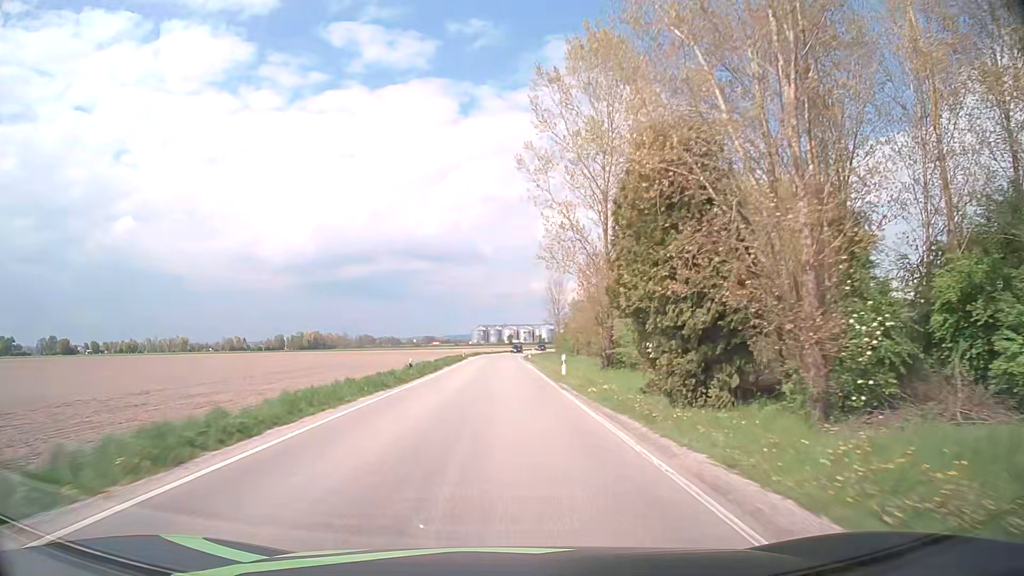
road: secondary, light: Day
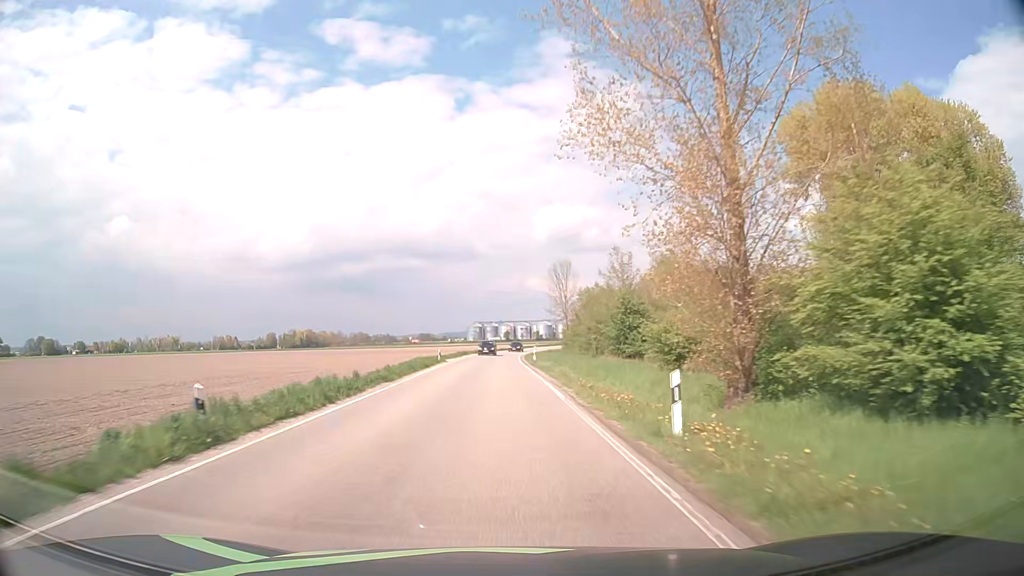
(+0.2, +21.5) m; +1°
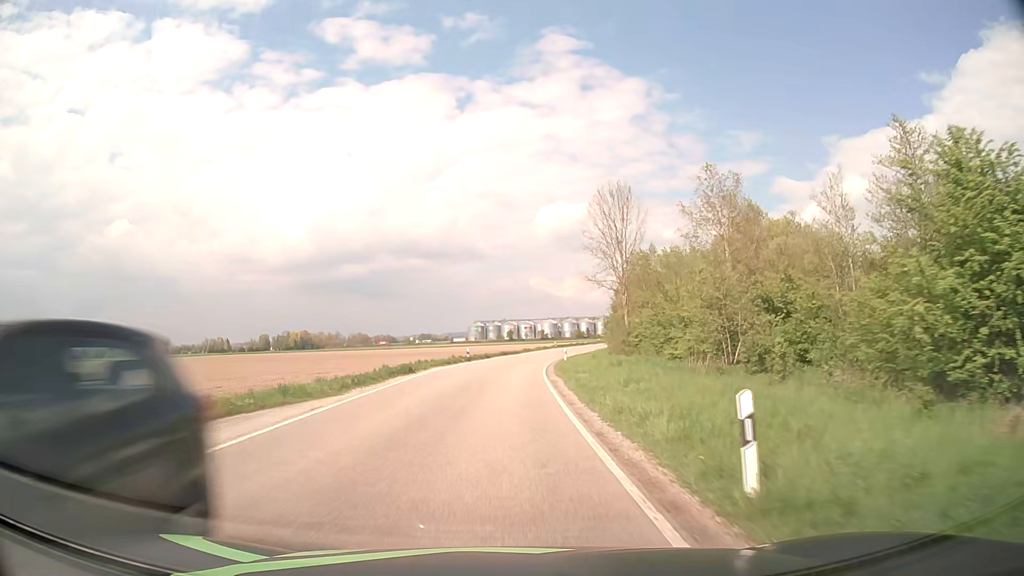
(-0.2, +43.1) m; 0°
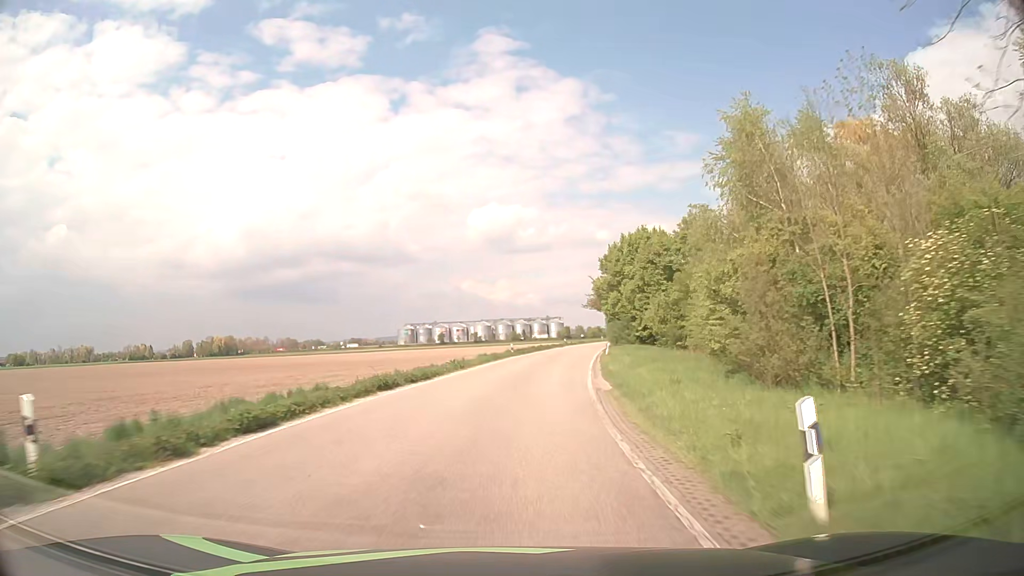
(+1.1, +43.1) m; +5°
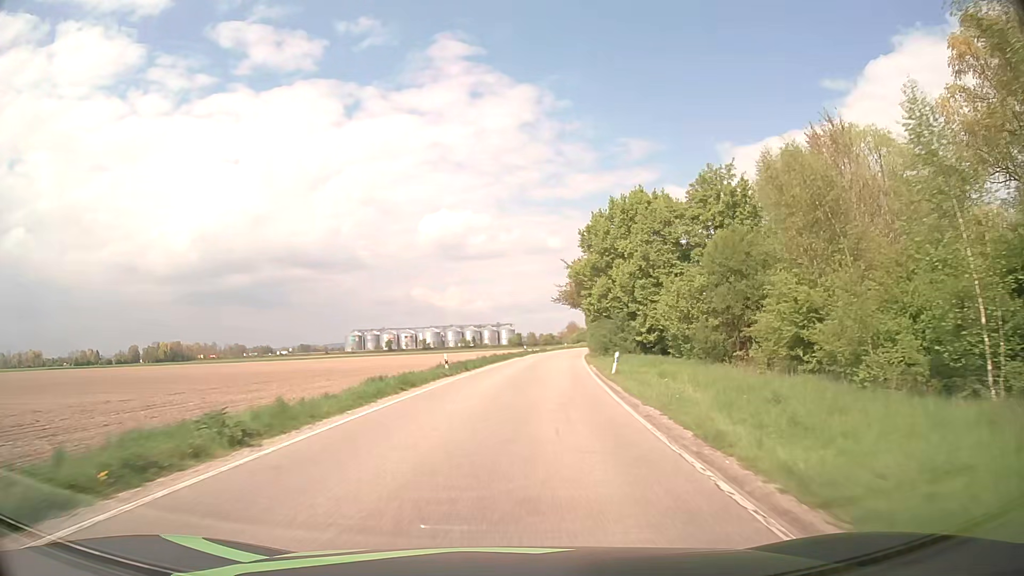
(+0.8, +21.5) m; +4°
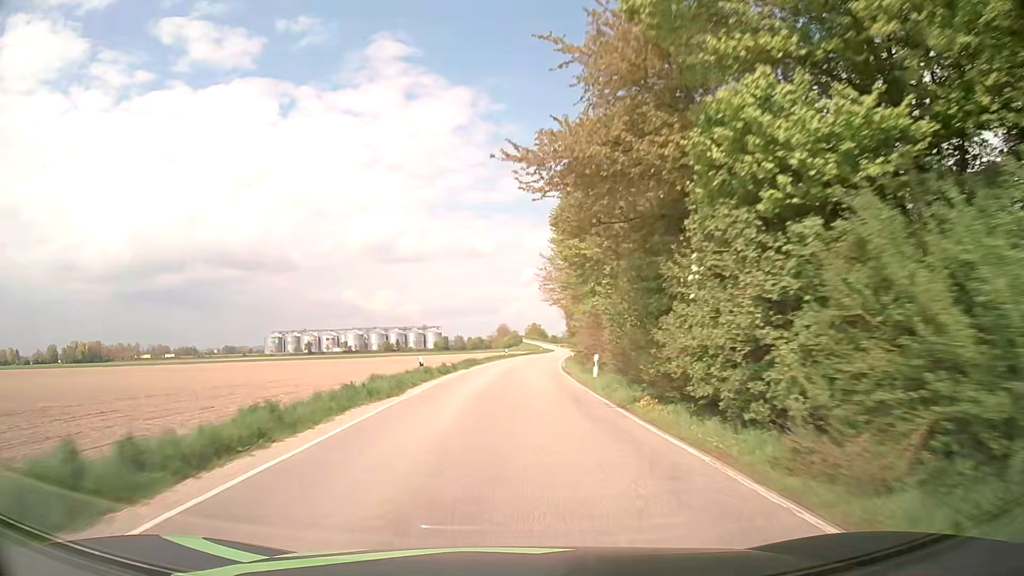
(+2.5, +42.9) m; +6°
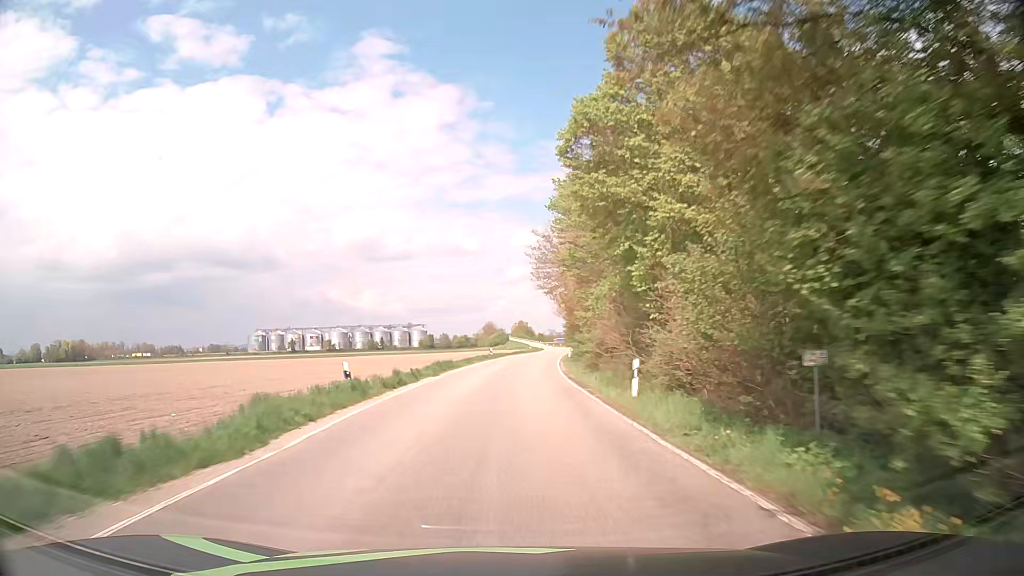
(+0.1, +10.8) m; +1°
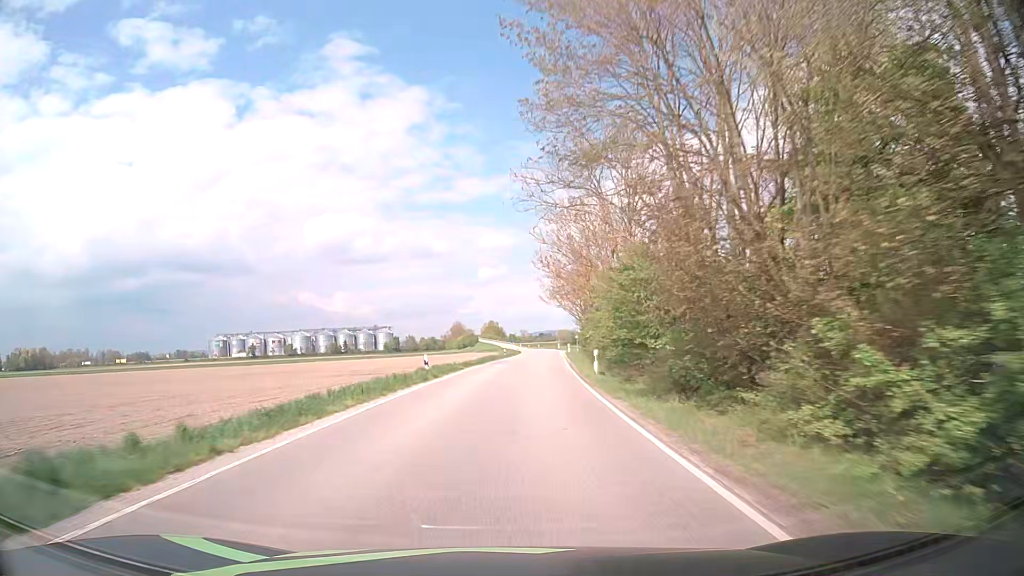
(+0.7, +32.5) m; +2°
(0, +10) (0, +20) (+1, +30) (+2, +40) (+2, +50) (+3, +60) (+4, +70) (+5, +80) (+5, +90) (+6, +100) m
